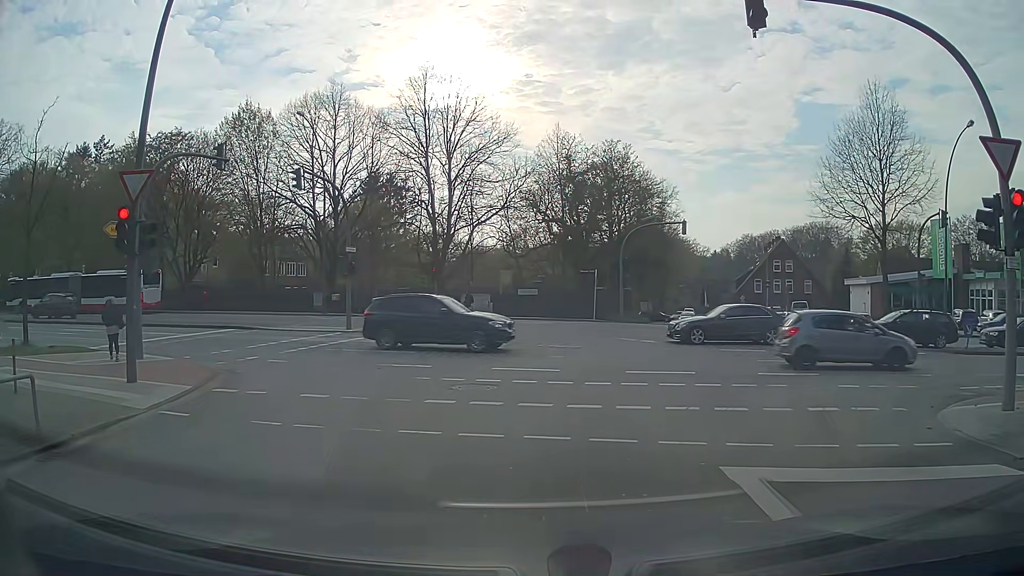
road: secondary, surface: asphalt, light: Day
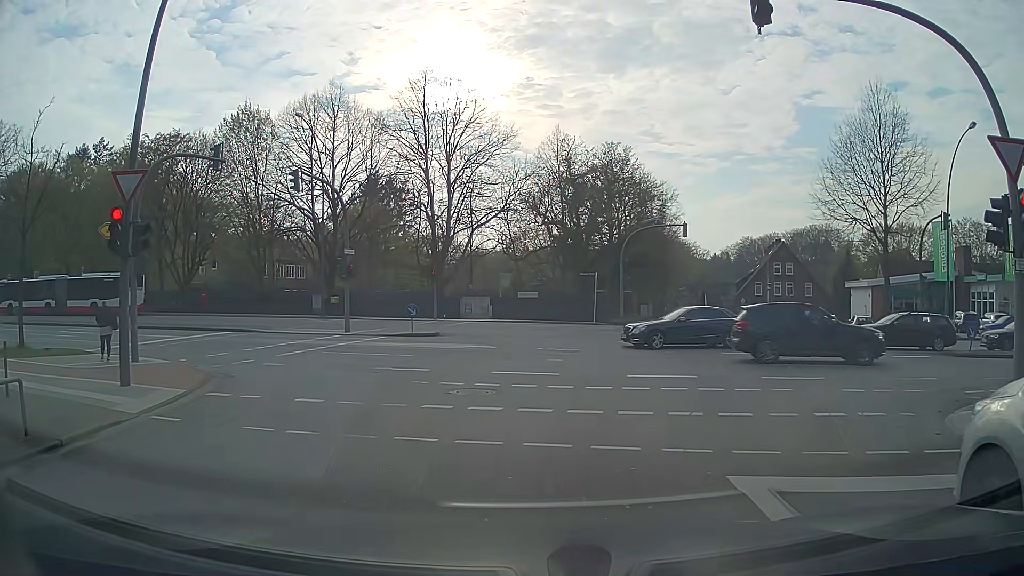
(0.0, +0.3) m; 0°
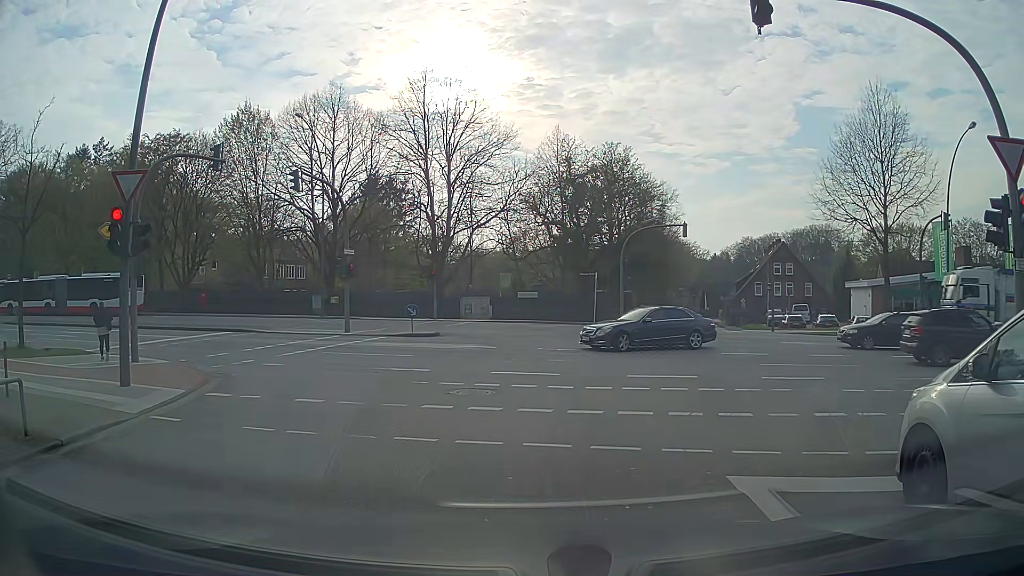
(0.0, 0.0) m; 0°
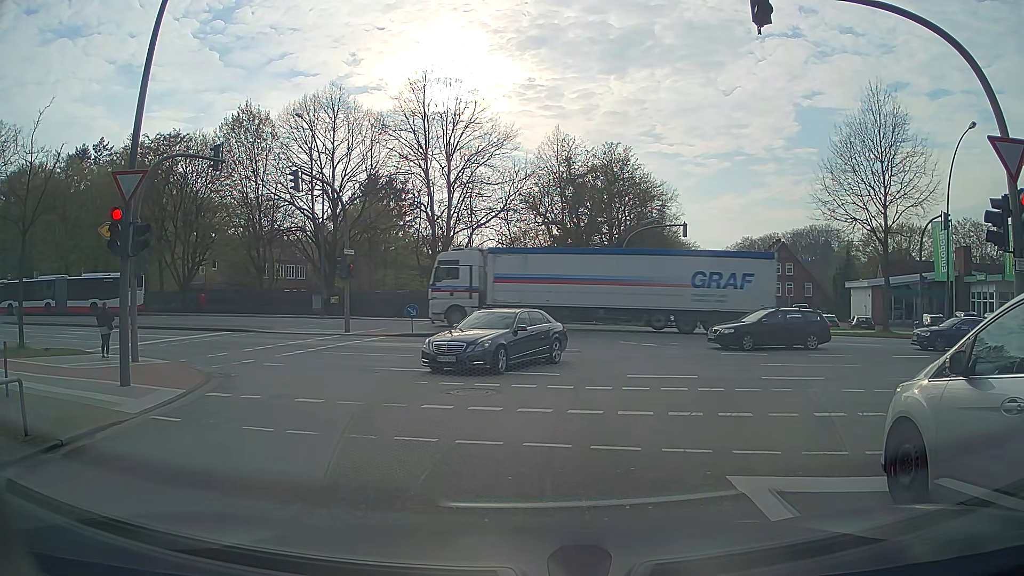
(0.0, 0.0) m; 0°
